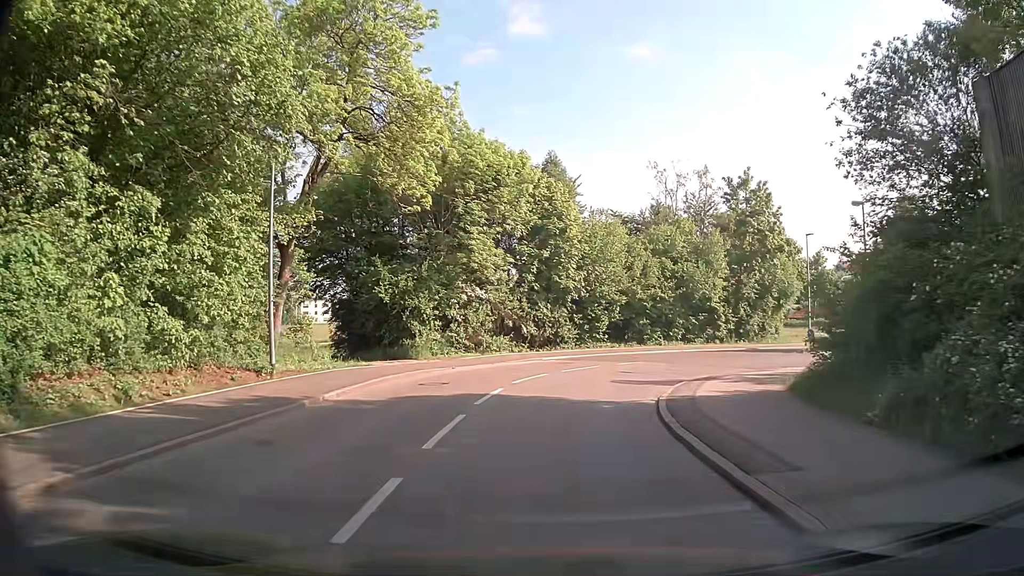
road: residential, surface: asphalt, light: Day
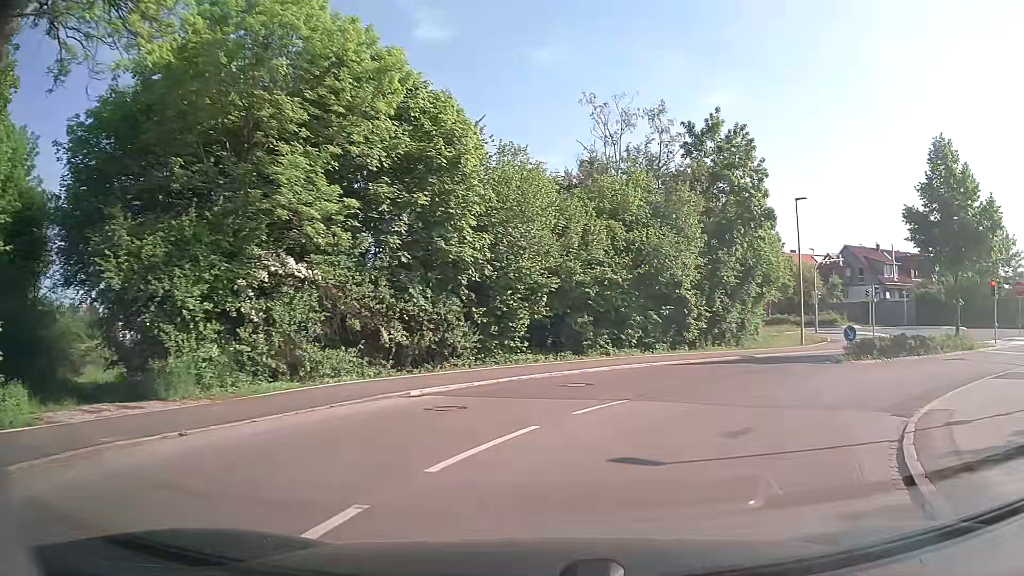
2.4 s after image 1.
(+0.2, +14.8) m; +7°
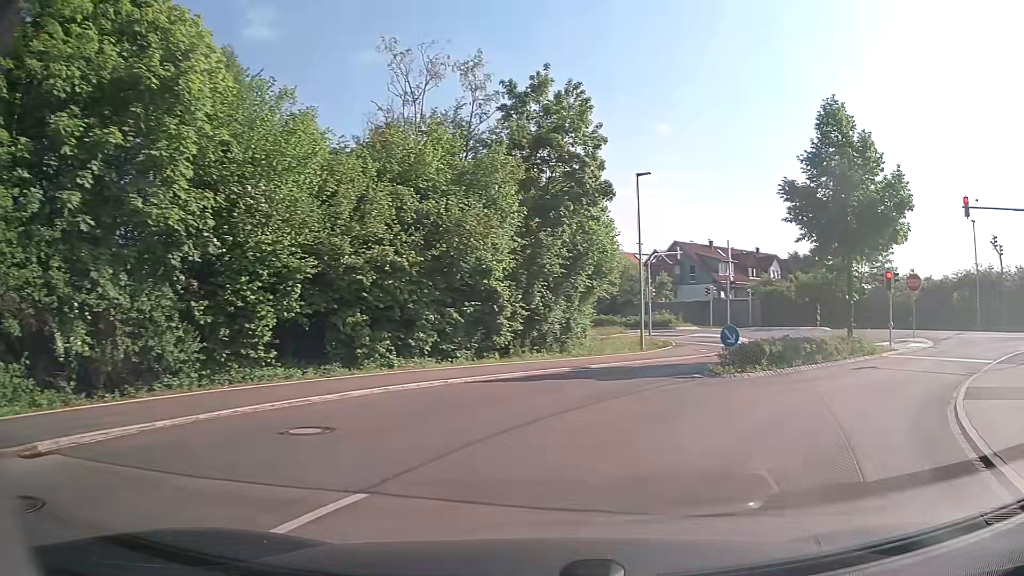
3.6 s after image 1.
(+0.8, +6.9) m; +15°
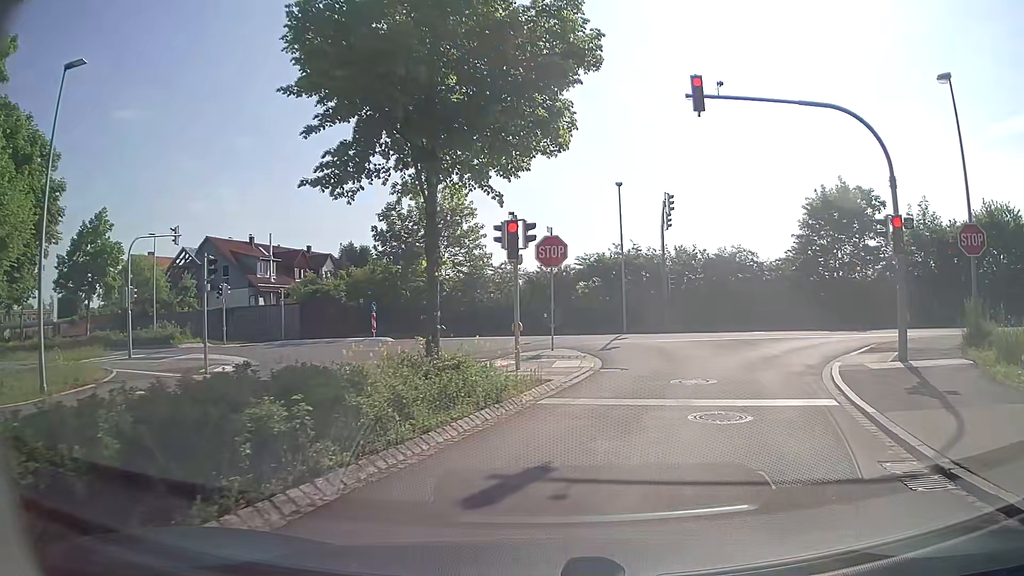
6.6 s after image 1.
(+5.7, +14.3) m; +38°
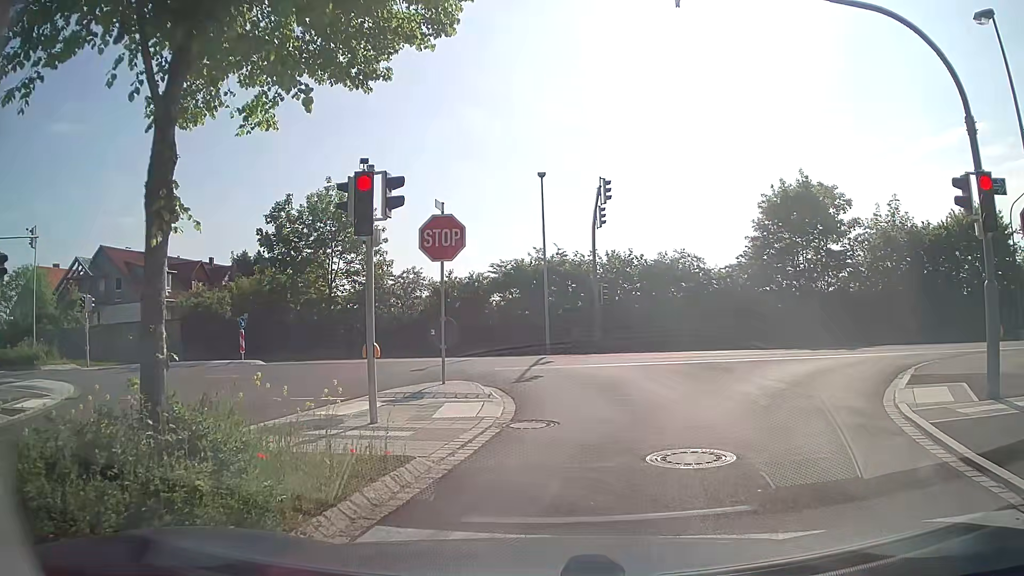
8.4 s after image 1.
(+0.4, +5.9) m; +7°
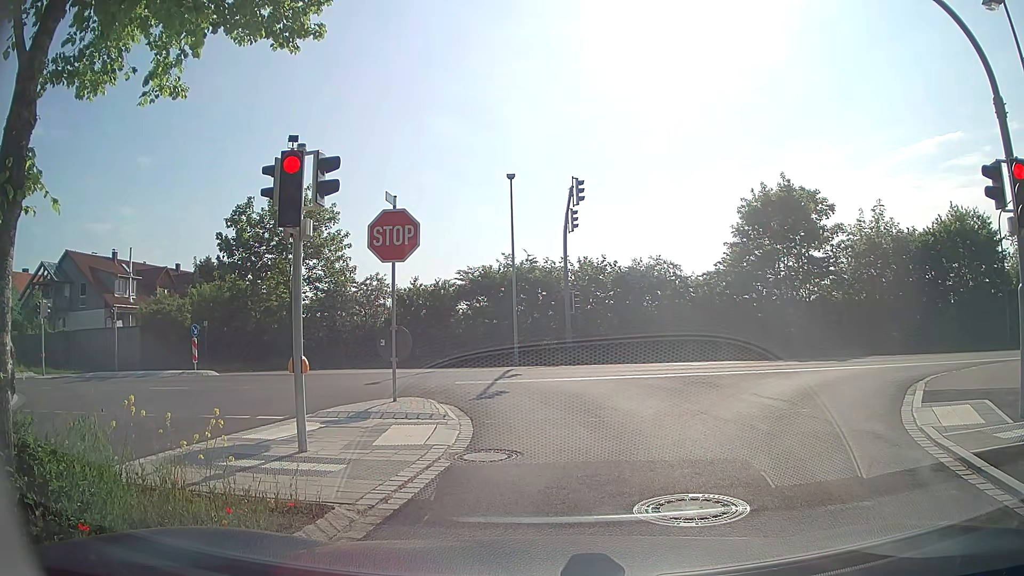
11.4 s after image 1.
(0.0, +1.5) m; 0°
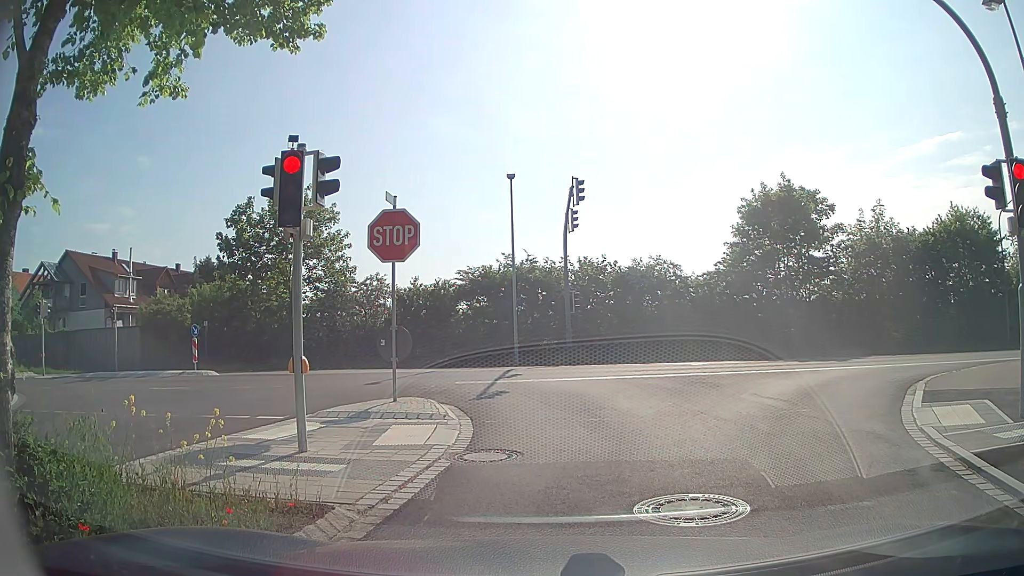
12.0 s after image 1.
(0.0, 0.0) m; 0°
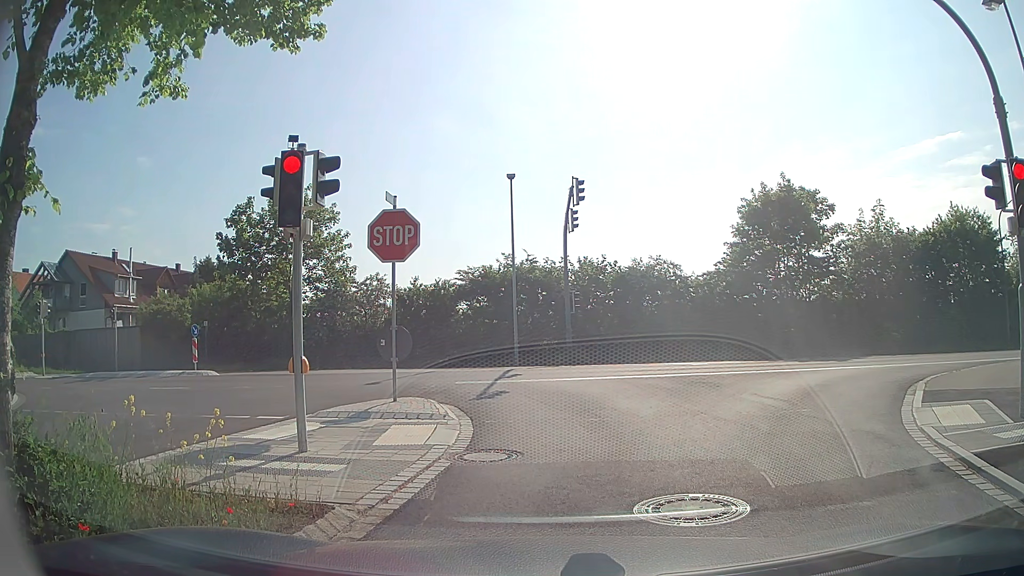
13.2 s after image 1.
(0.0, 0.0) m; 0°
(+1, +10) (0, +20) (-7, +26) (-16, +29) (-26, +29) (-36, +29) (-46, +29) (-56, +29) (-66, +28) (-76, +28) m
